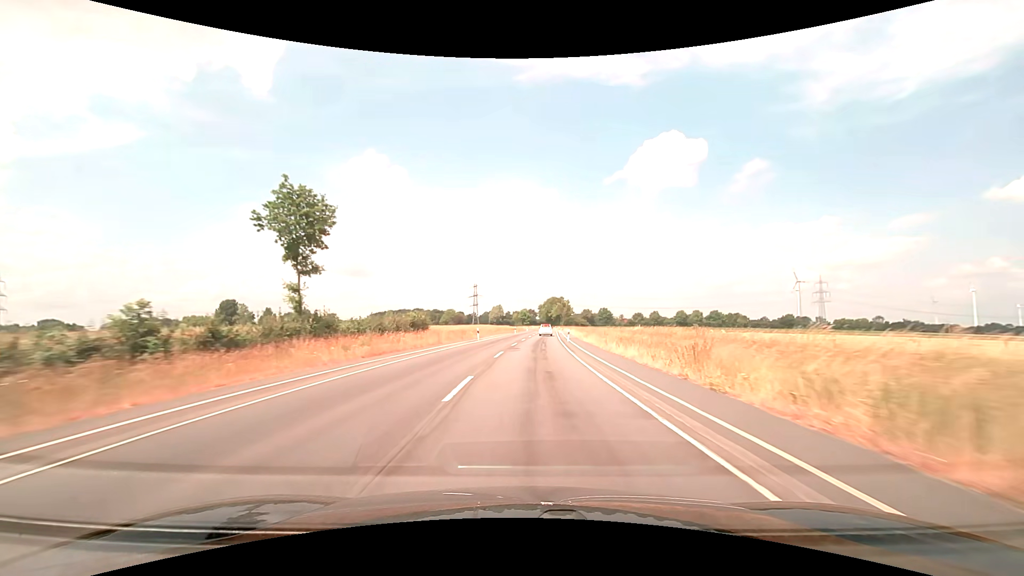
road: secondary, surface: asphalt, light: Day
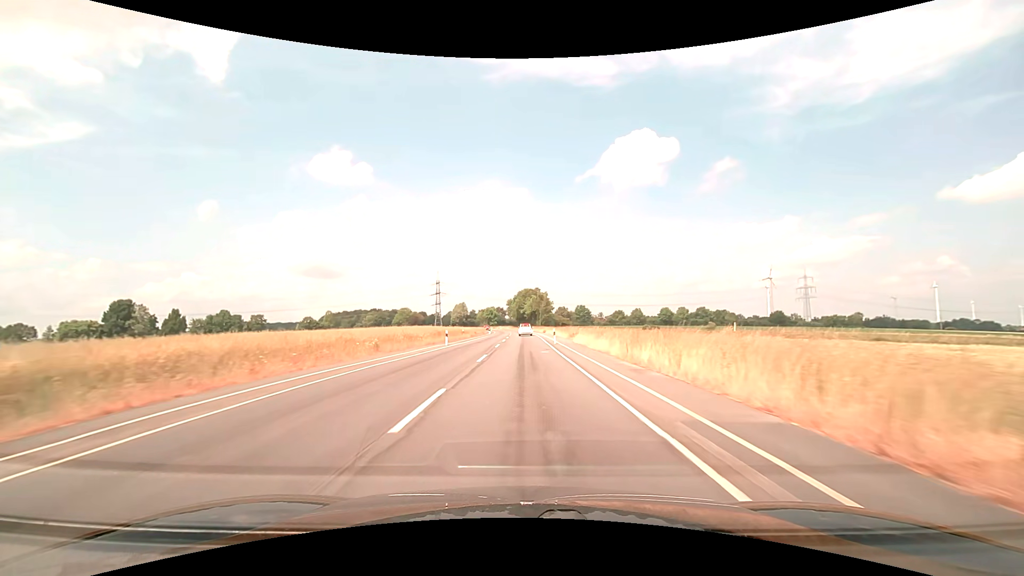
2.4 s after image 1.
(+2.0, +51.3) m; +4°
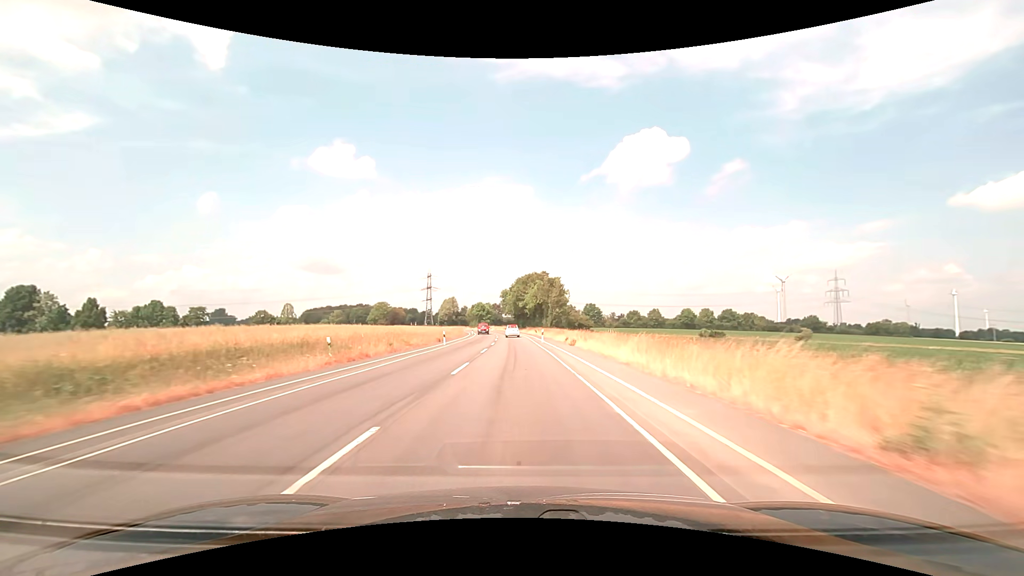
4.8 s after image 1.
(+0.2, +51.4) m; 0°
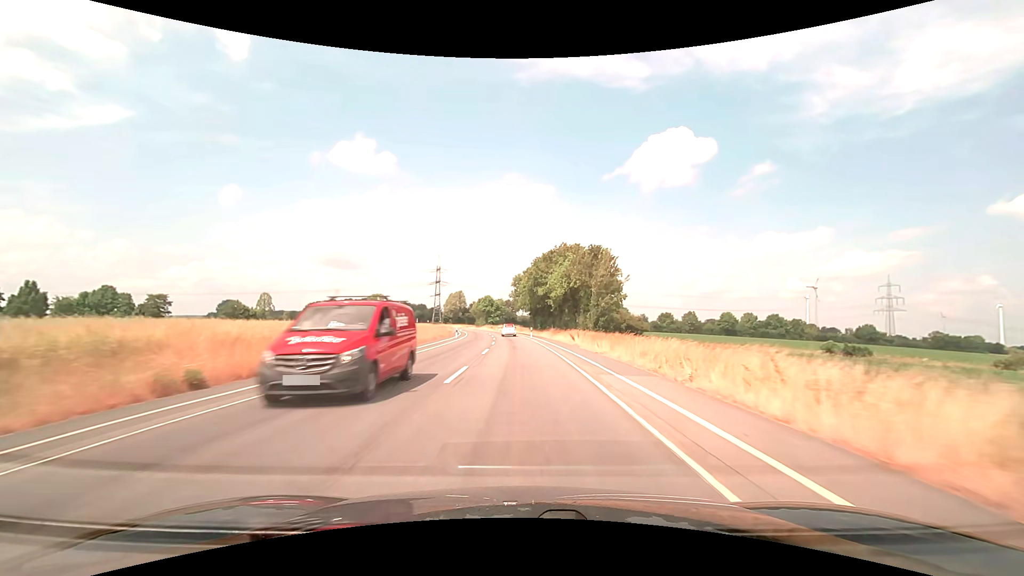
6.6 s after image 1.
(-0.6, +38.6) m; -2°
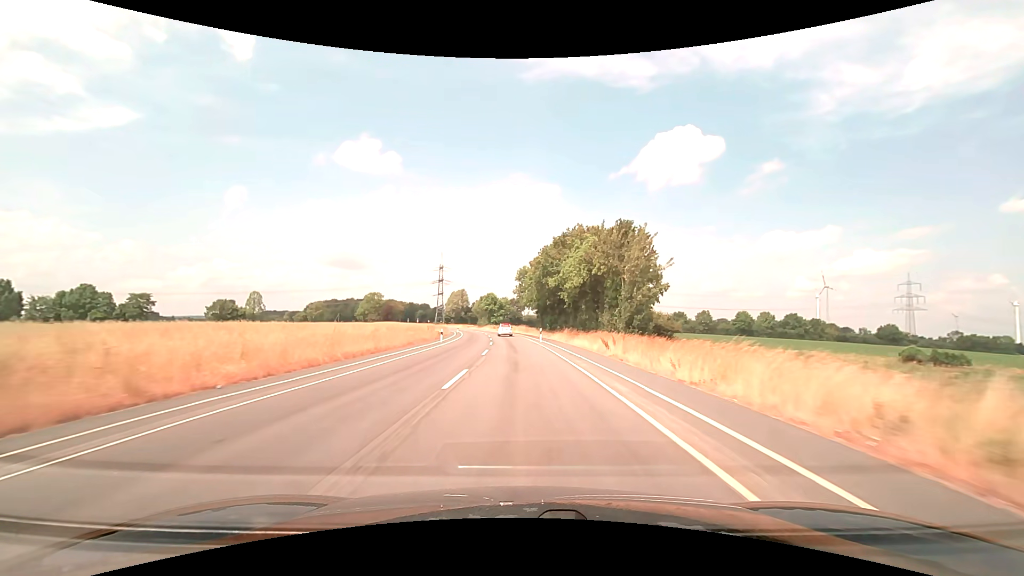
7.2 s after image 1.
(-0.1, +12.9) m; -1°
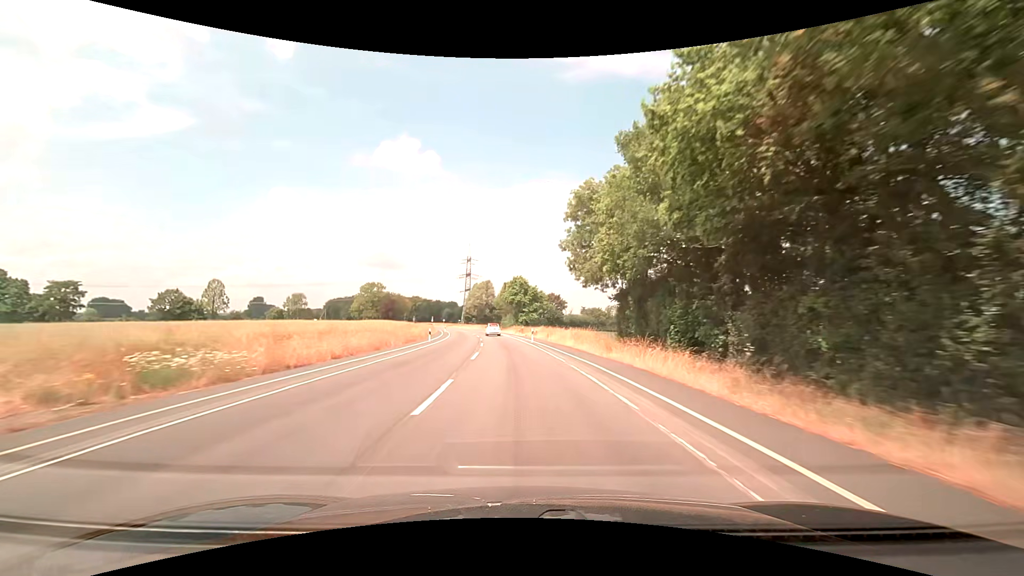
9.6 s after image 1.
(-1.6, +51.5) m; -4°
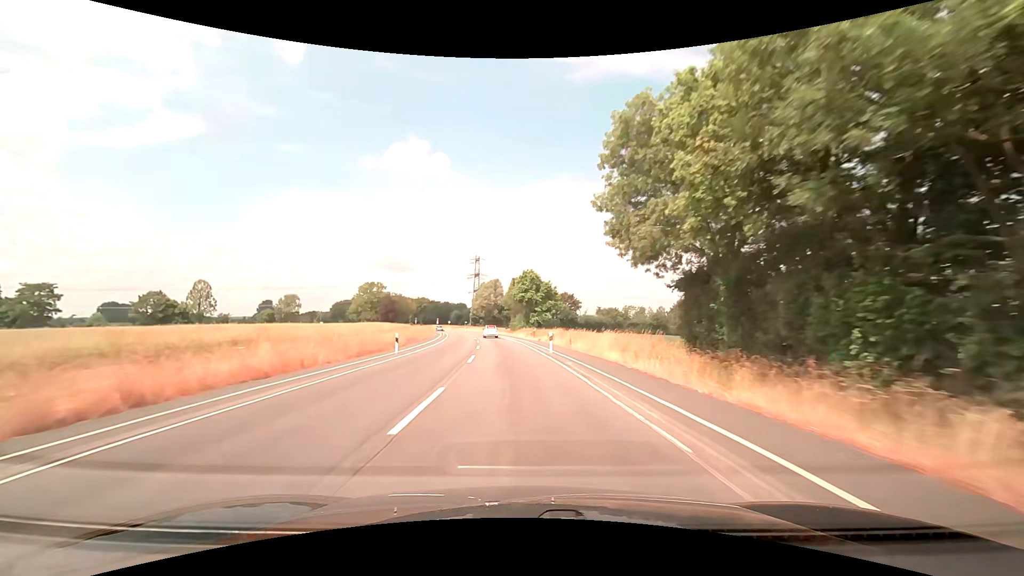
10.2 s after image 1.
(-0.1, +12.9) m; -1°
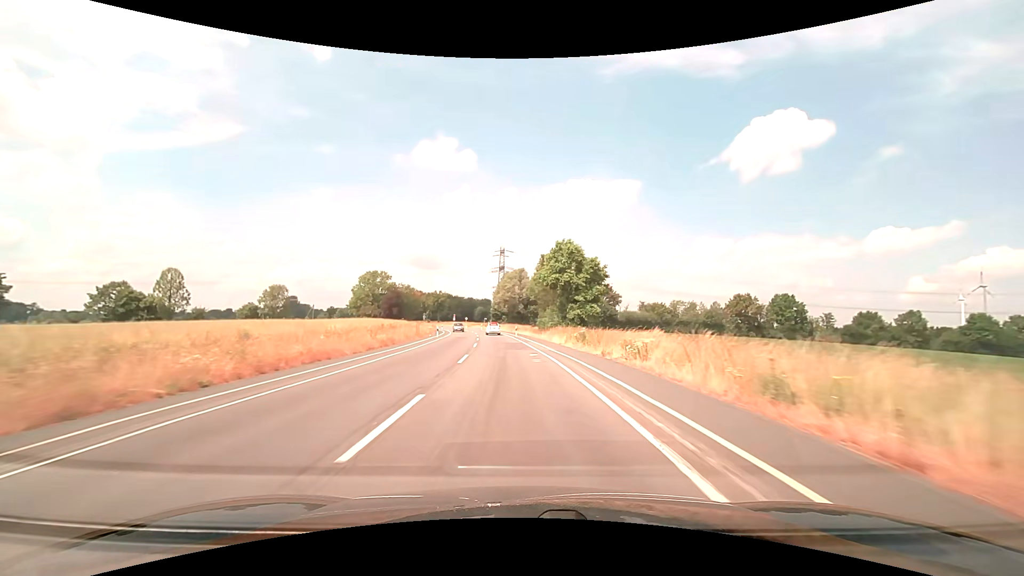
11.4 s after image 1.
(-0.6, +25.7) m; -3°
(0, +10) (0, +20) (-1, +30) (-2, +40) (-3, +50) (-4, +60) (-5, +70) (-7, +80) (-8, +90) (-10, +99) m
